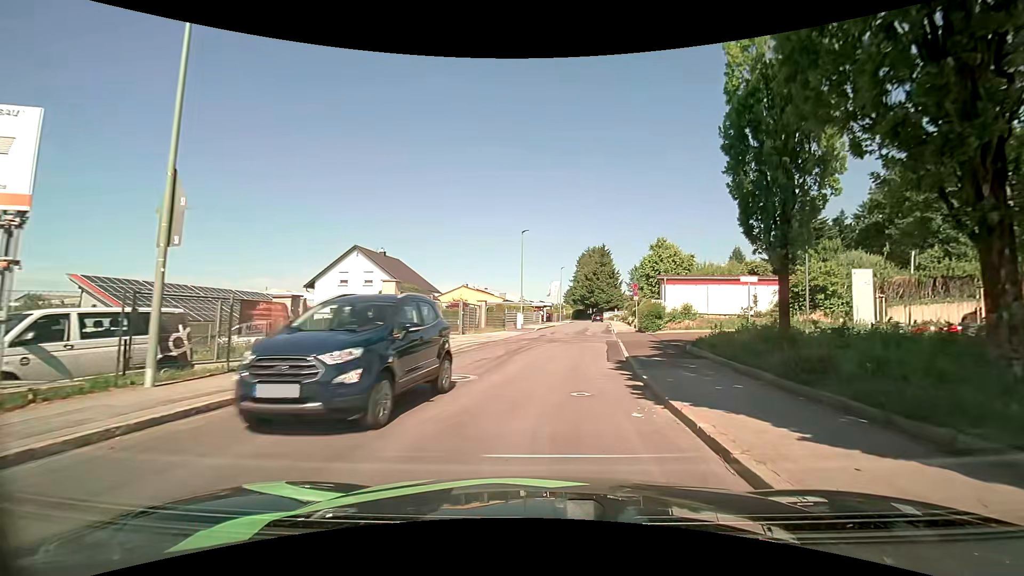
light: Day
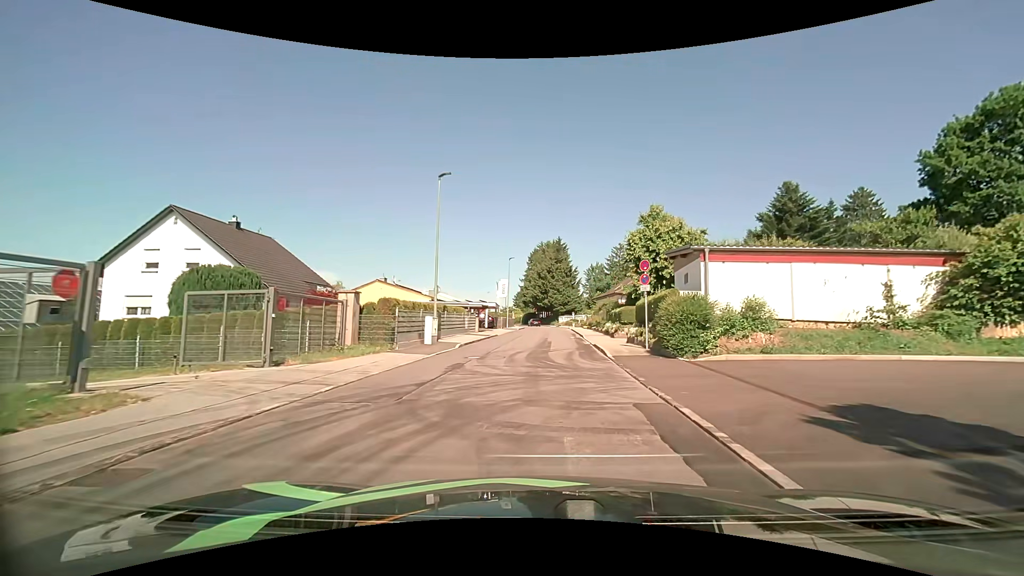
(+0.9, +18.0) m; +6°
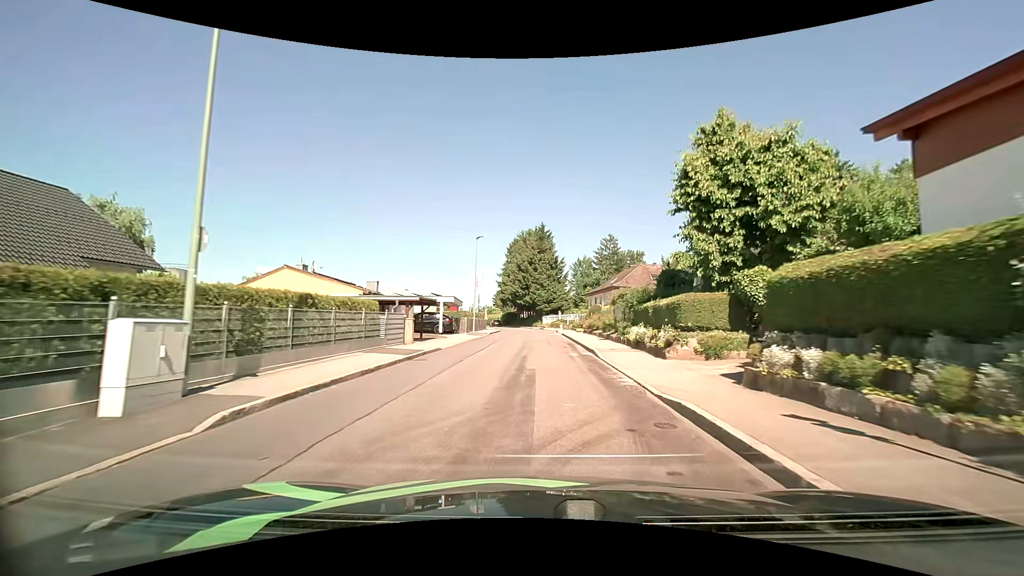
(+0.2, +15.9) m; +1°
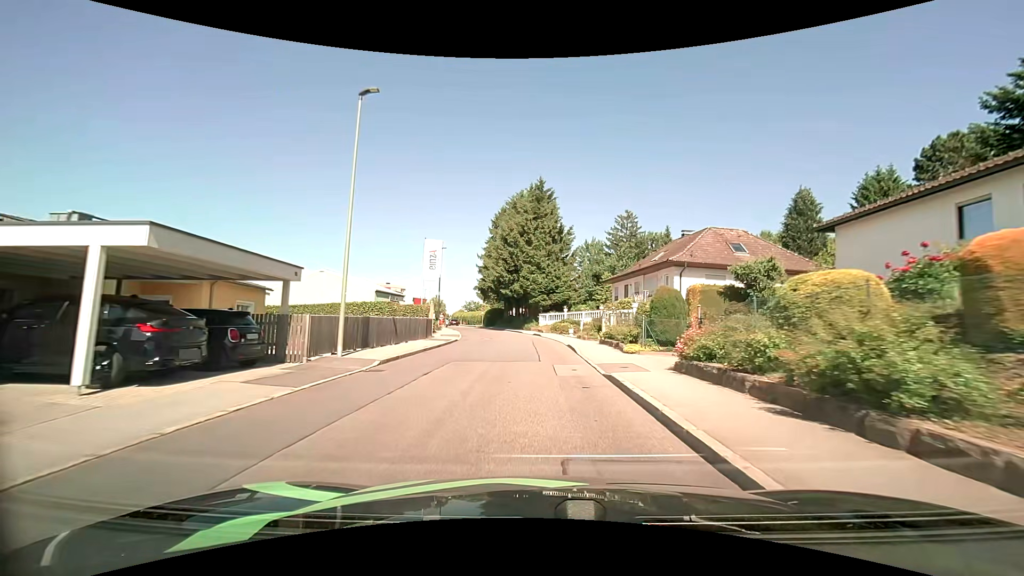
(+0.4, +28.4) m; +1°
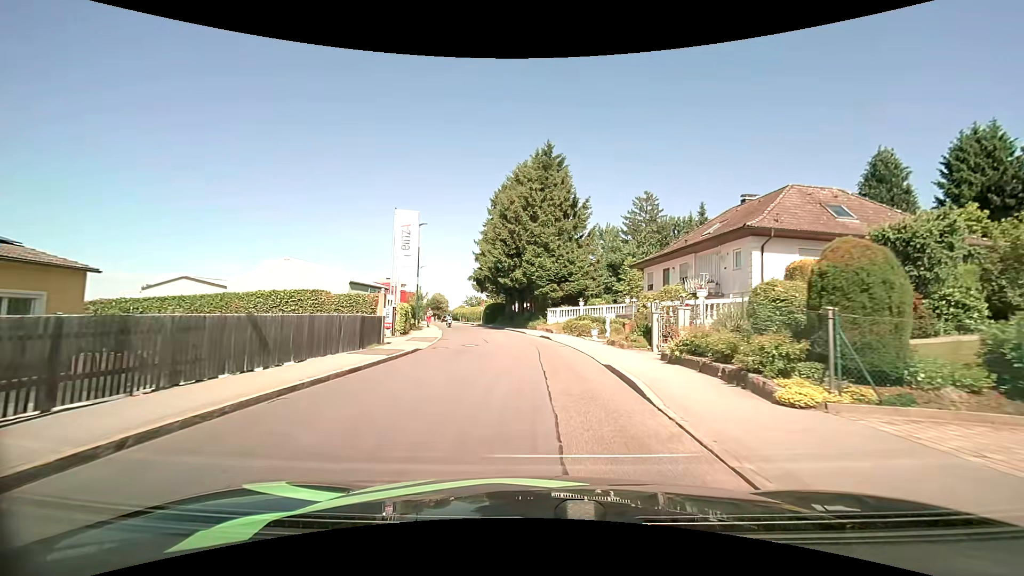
(-0.1, +11.4) m; -1°
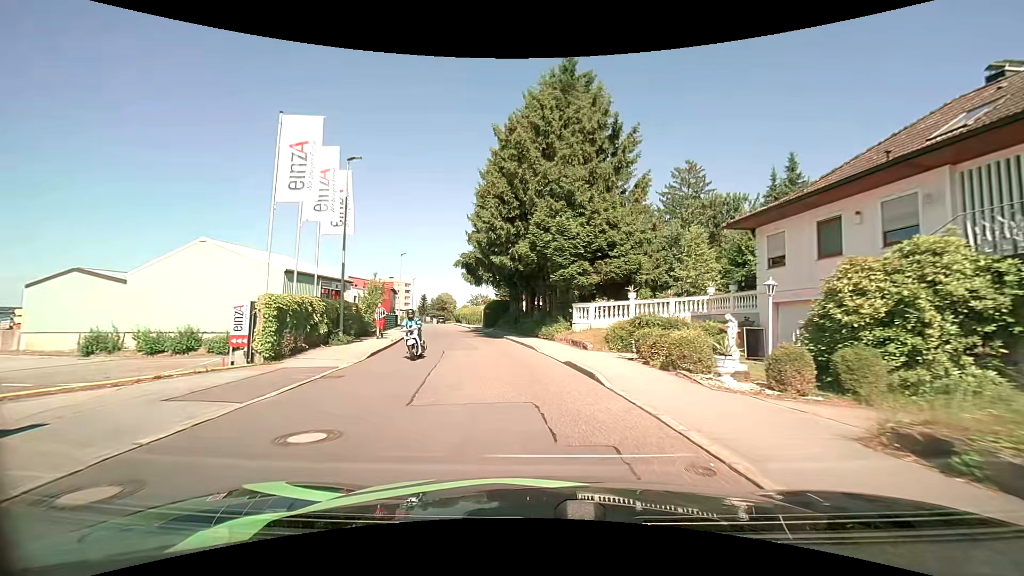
(-0.1, +16.8) m; -1°
(0, +10) (-1, +20) (-3, +30) (-5, +39) (-8, +49) (-10, +59) (-12, +69) (-14, +79) (-16, +88) (-18, +98) m
